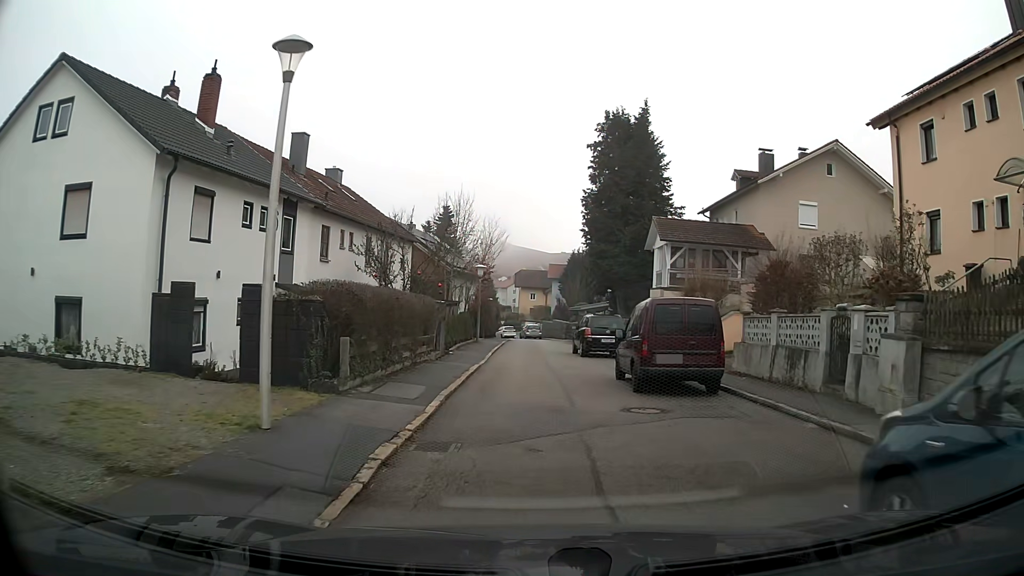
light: Day
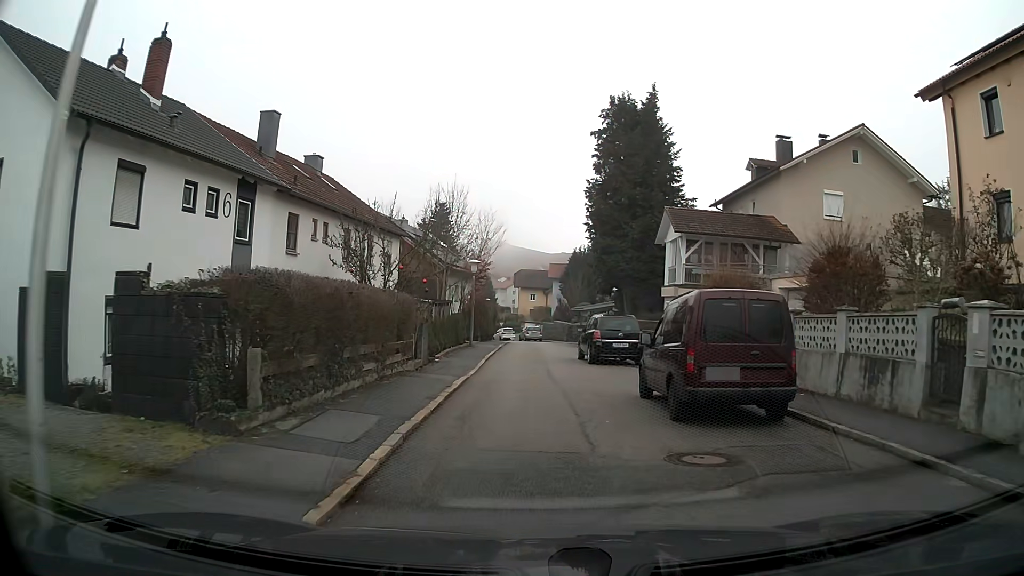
(0.0, +3.5) m; 0°
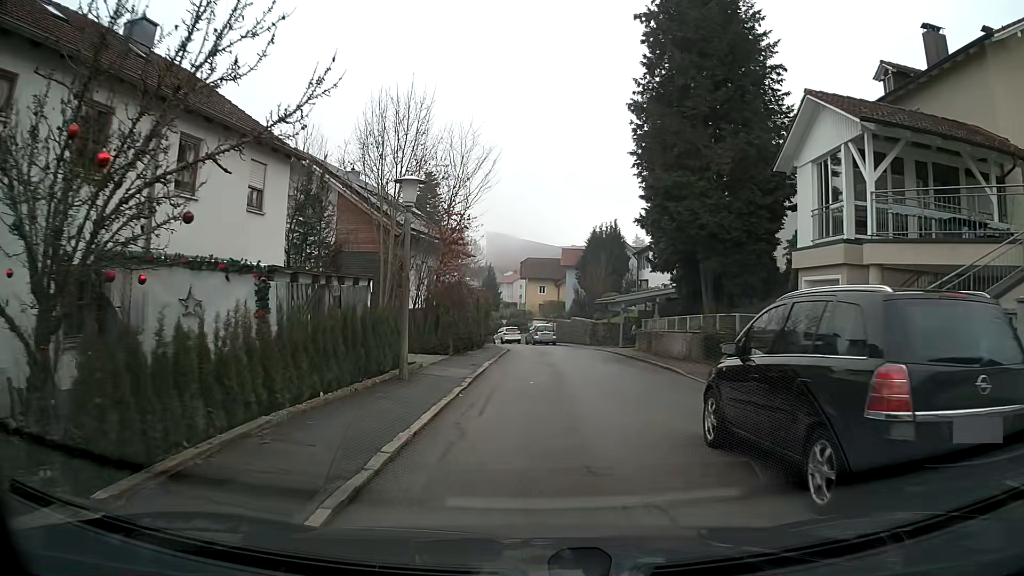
(-0.2, +17.3) m; -1°
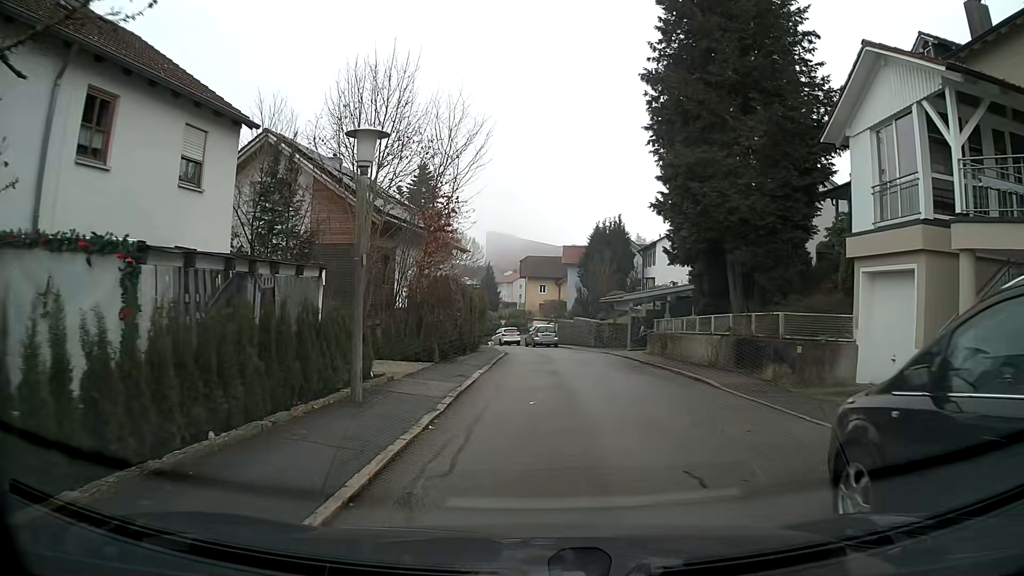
(0.0, +3.4) m; 0°
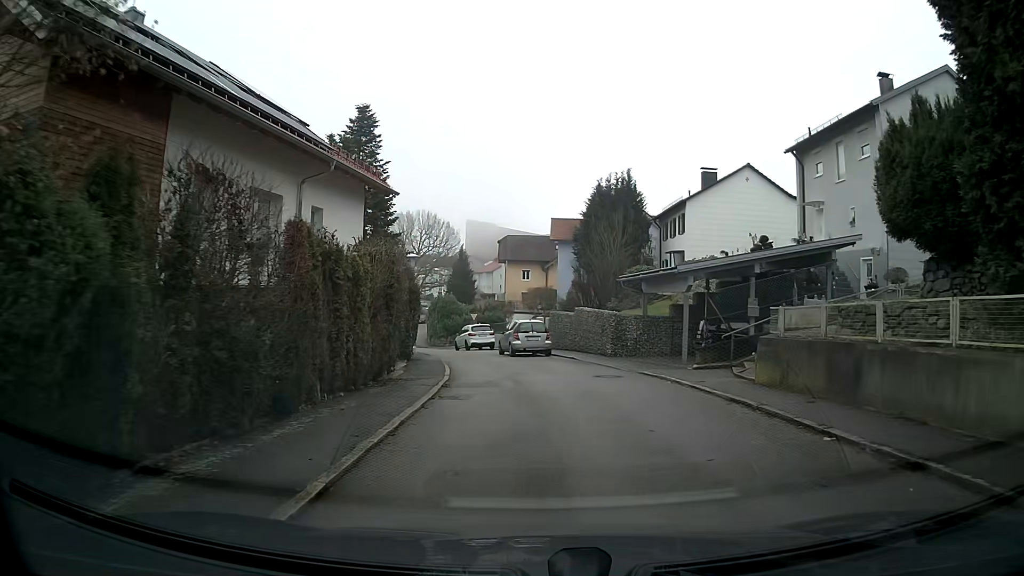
(+0.1, +17.9) m; +1°
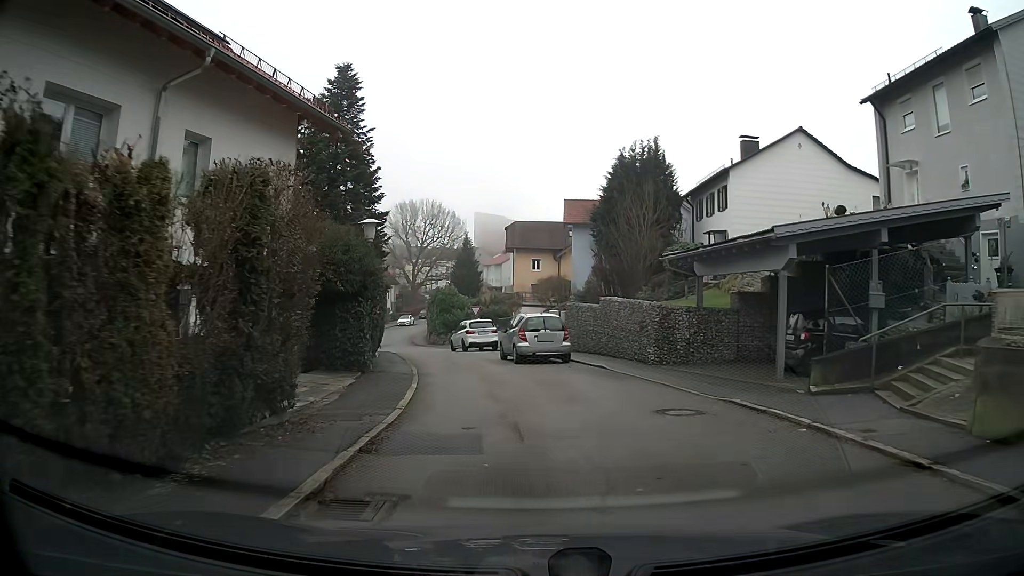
(-0.1, +7.7) m; -1°
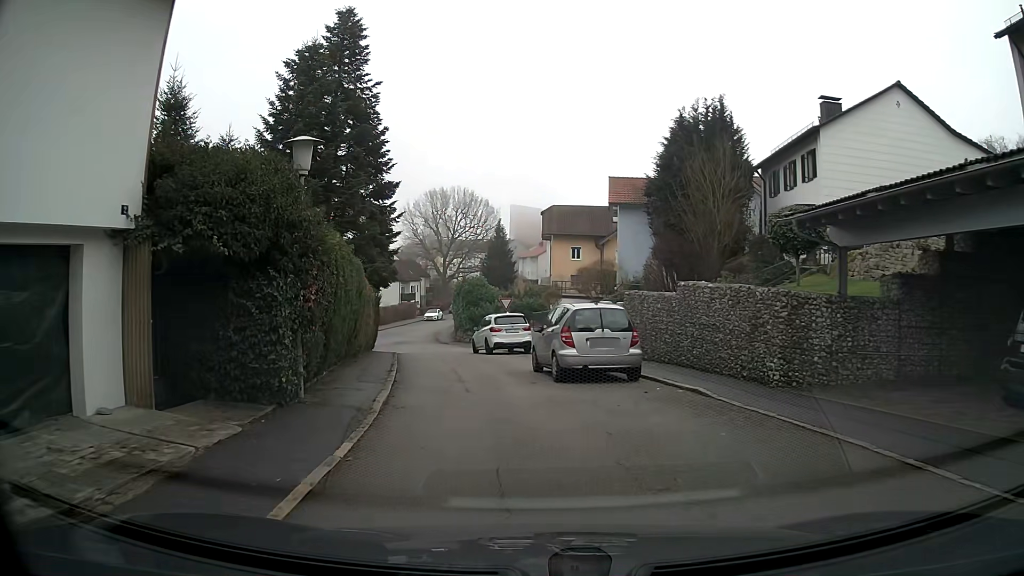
(-0.2, +7.5) m; -3°
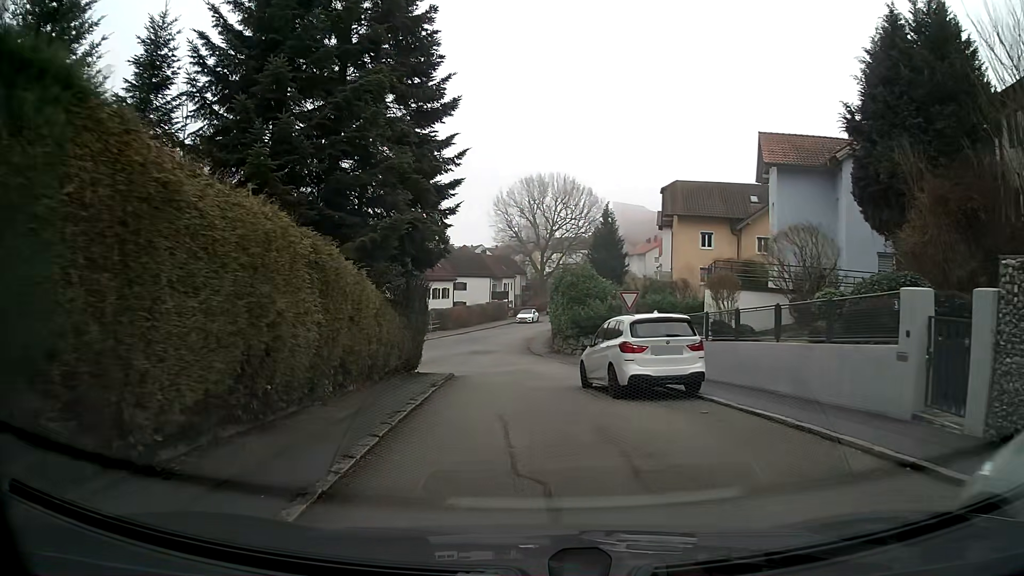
(-1.1, +13.8) m; -8°
